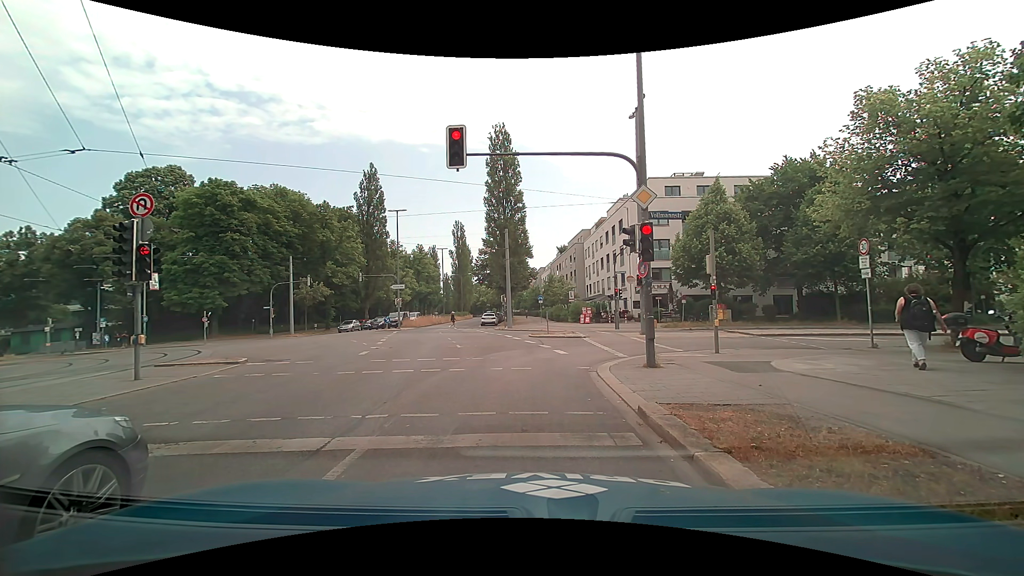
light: Day
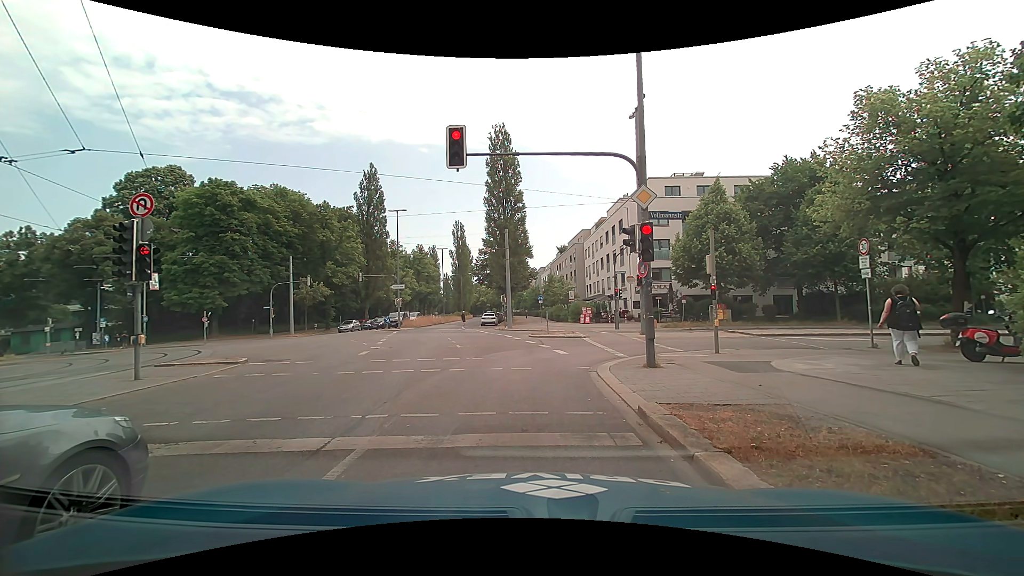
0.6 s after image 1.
(0.0, 0.0) m; 0°
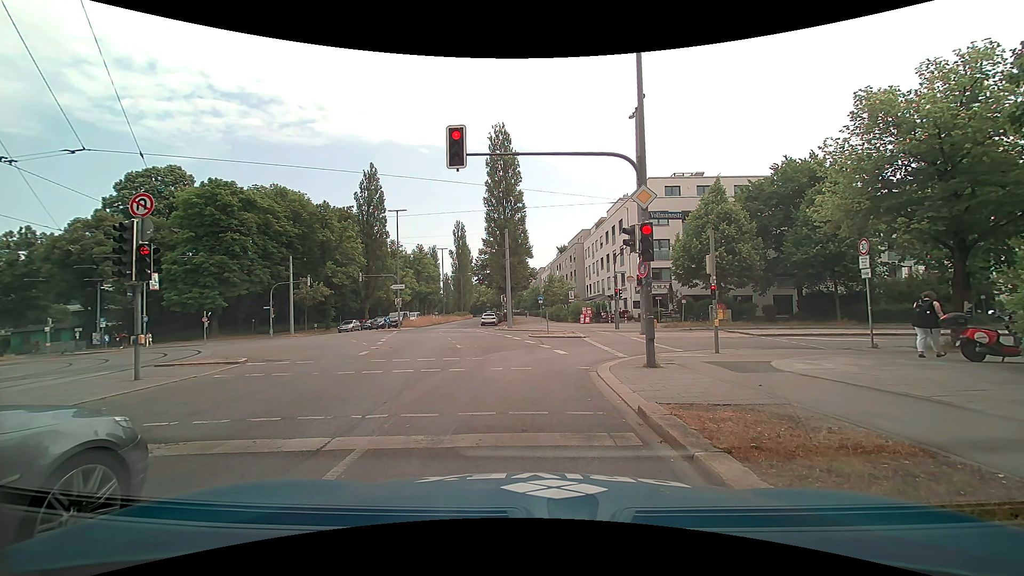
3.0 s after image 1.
(0.0, 0.0) m; 0°
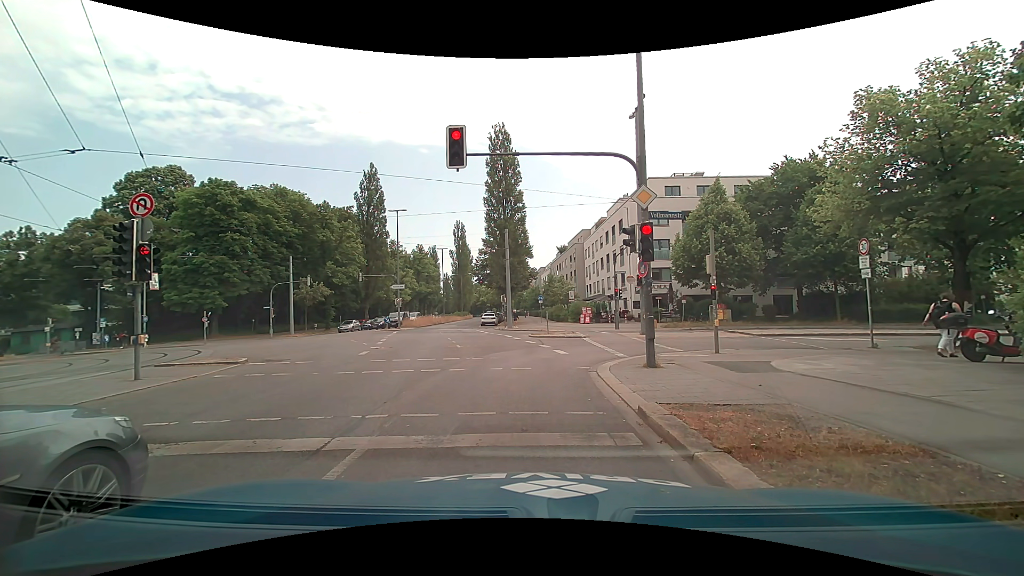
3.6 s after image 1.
(0.0, 0.0) m; 0°
